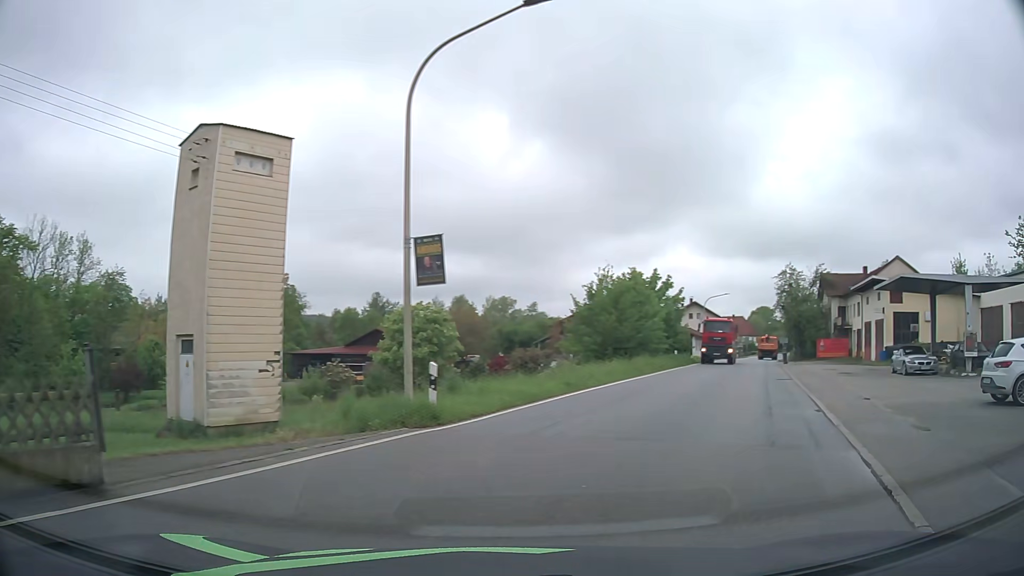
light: Day
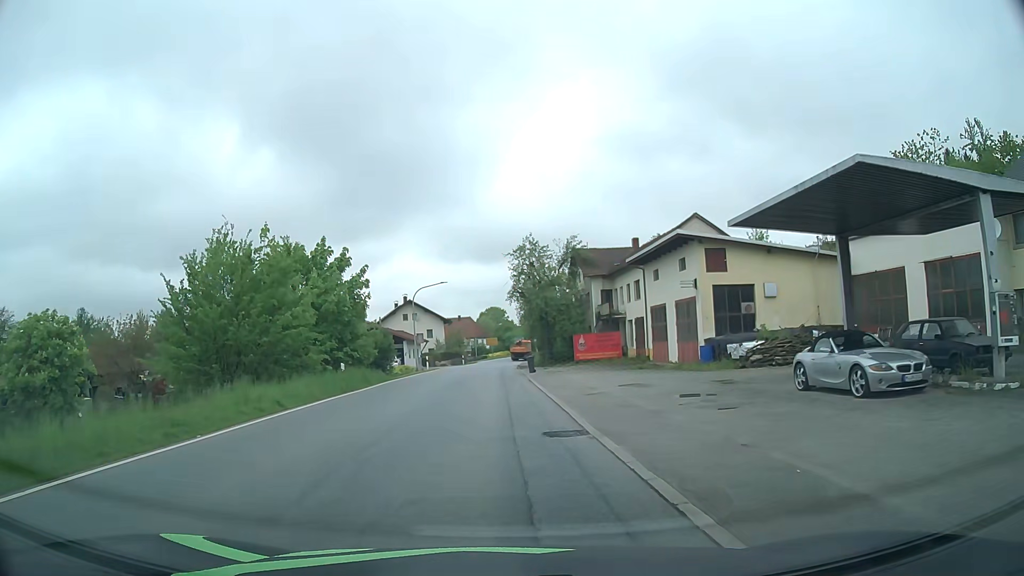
(+6.7, +17.7) m; +24°
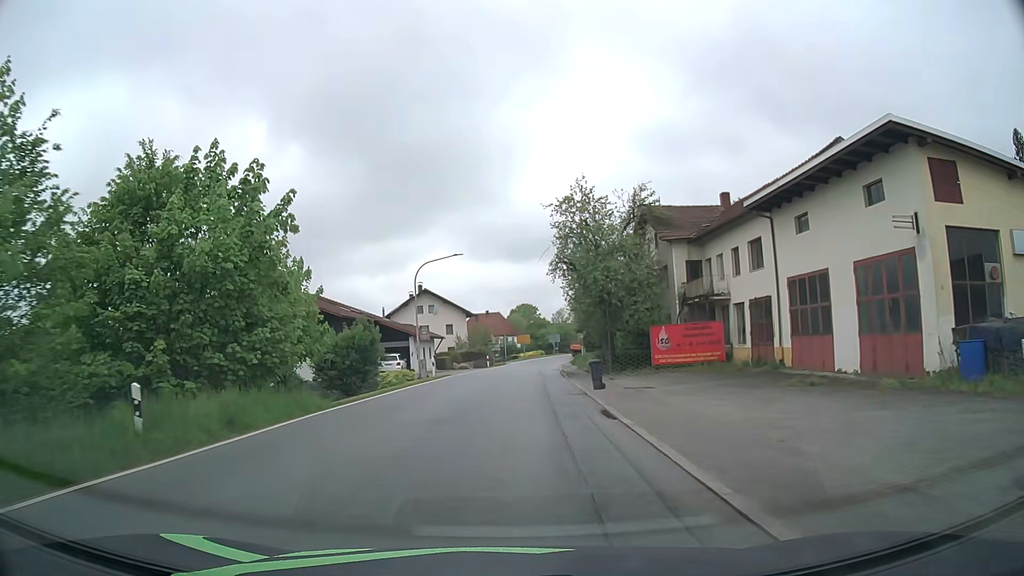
(-0.4, +16.7) m; -3°
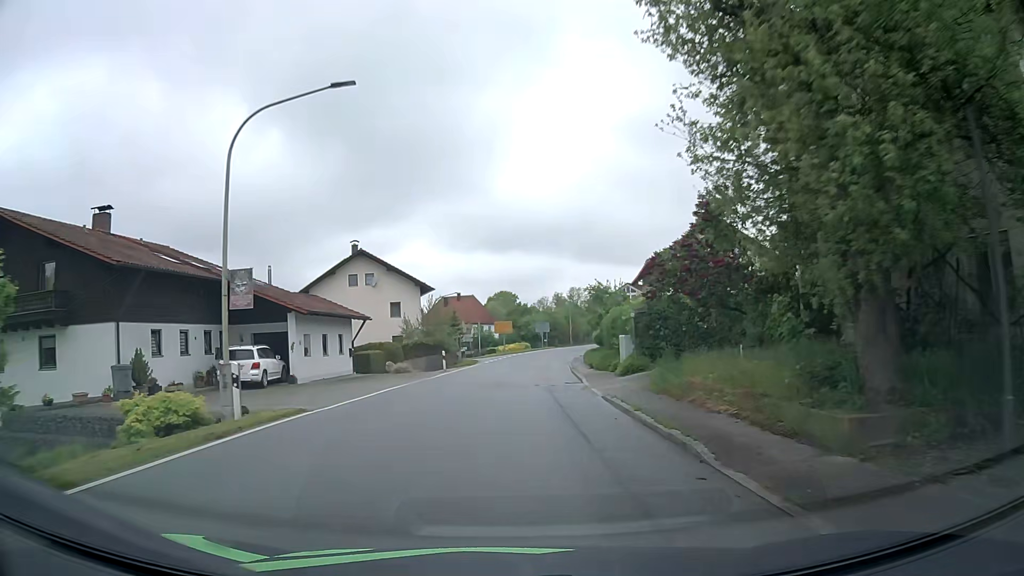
(+0.3, +26.8) m; +2°
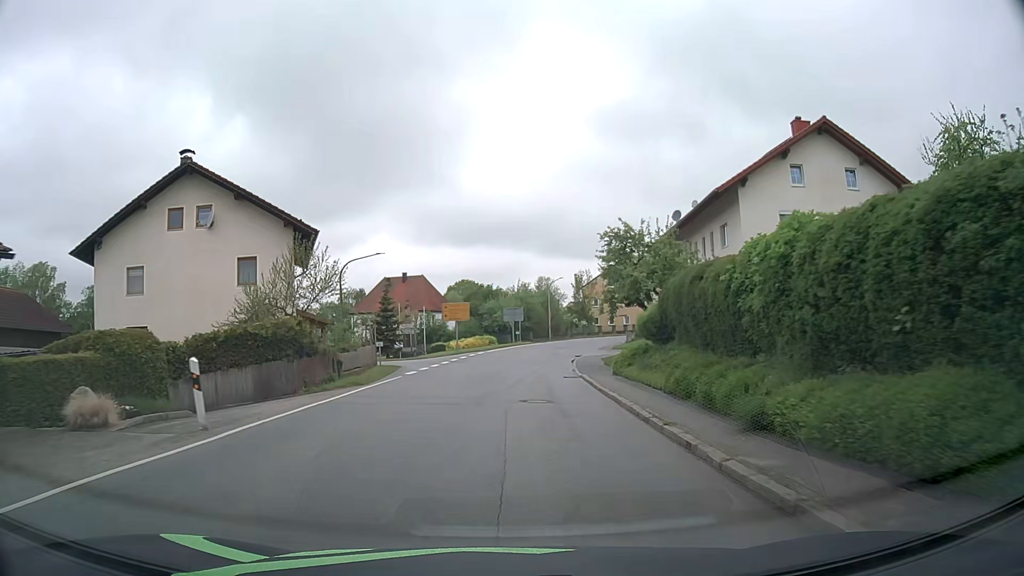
(+0.5, +26.7) m; +3°
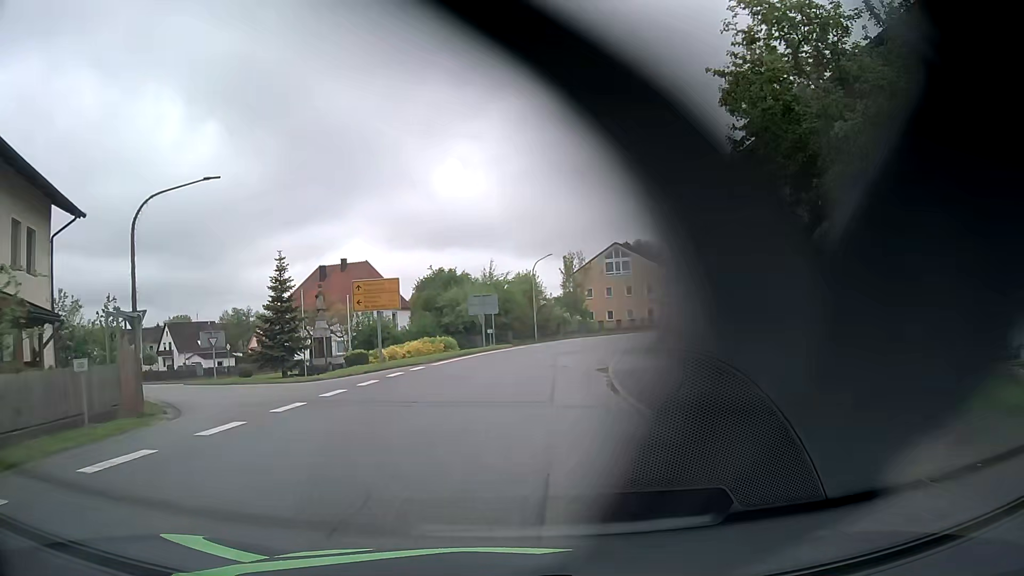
(+0.6, +21.9) m; +2°
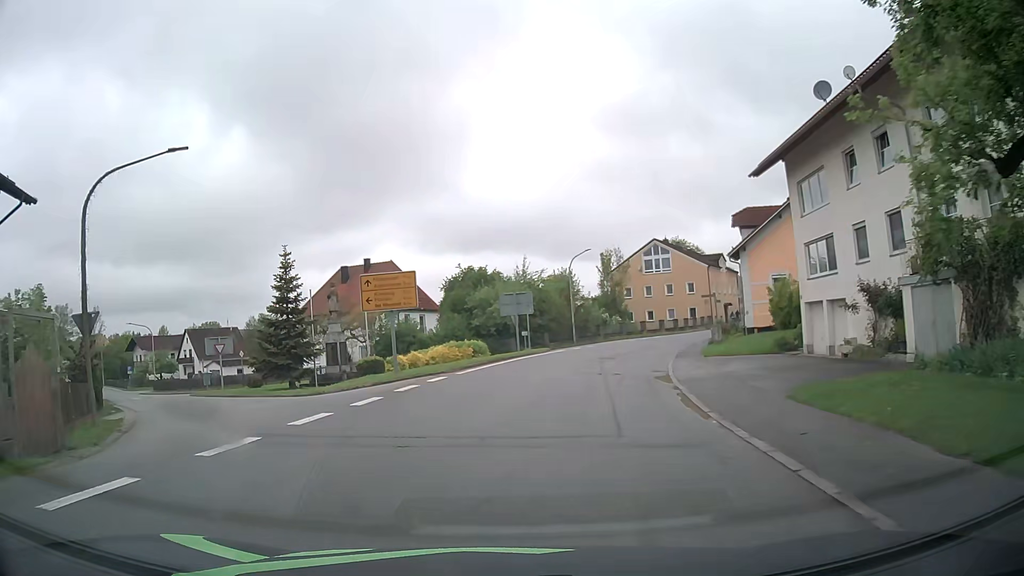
(-0.1, +4.5) m; -2°
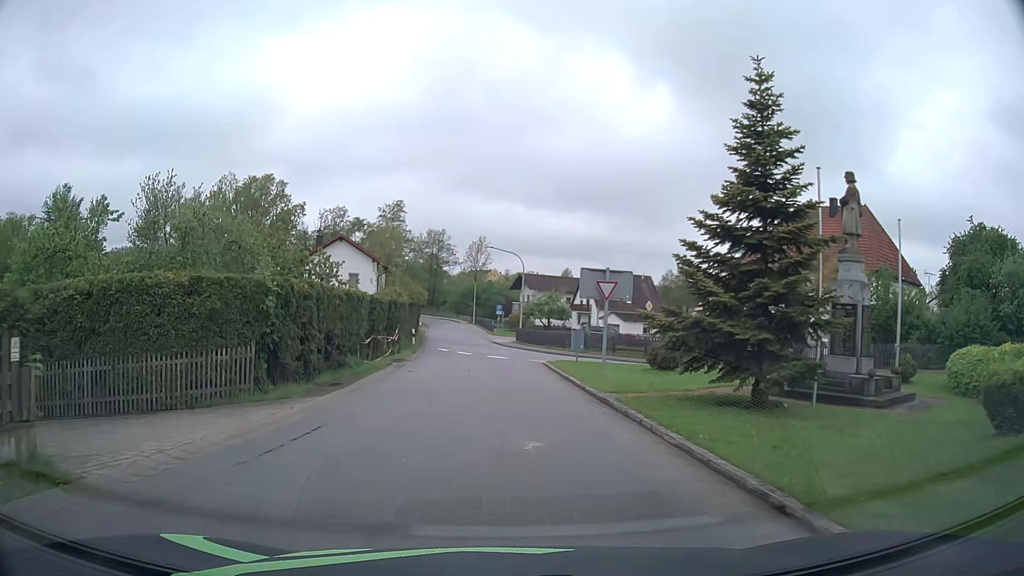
(-6.7, +19.0) m; -36°
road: tertiary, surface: asphalt
(0, +10) (-1, +20) (-1, +30) (-2, +40) (-3, +50) (-4, +60) (-5, +70) (-6, +80) (-7, +90) (-8, +100) m
